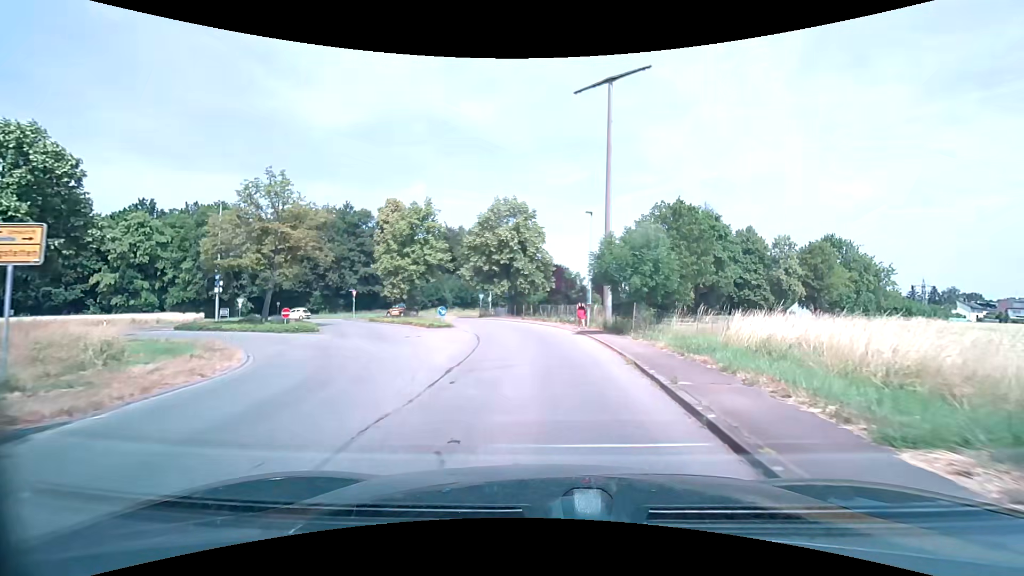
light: Day
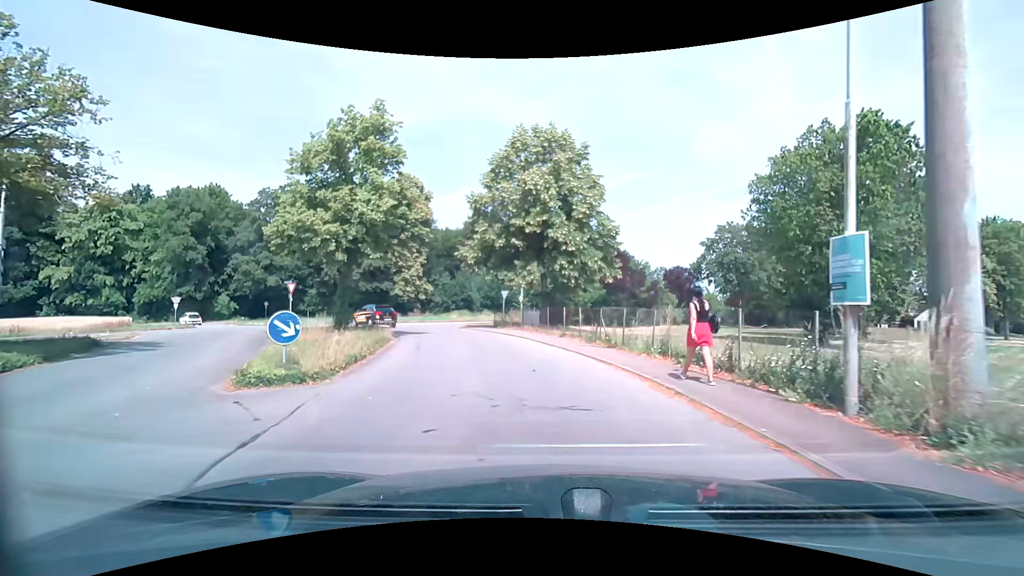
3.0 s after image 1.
(-0.1, +21.2) m; -6°
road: unclassified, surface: asphalt
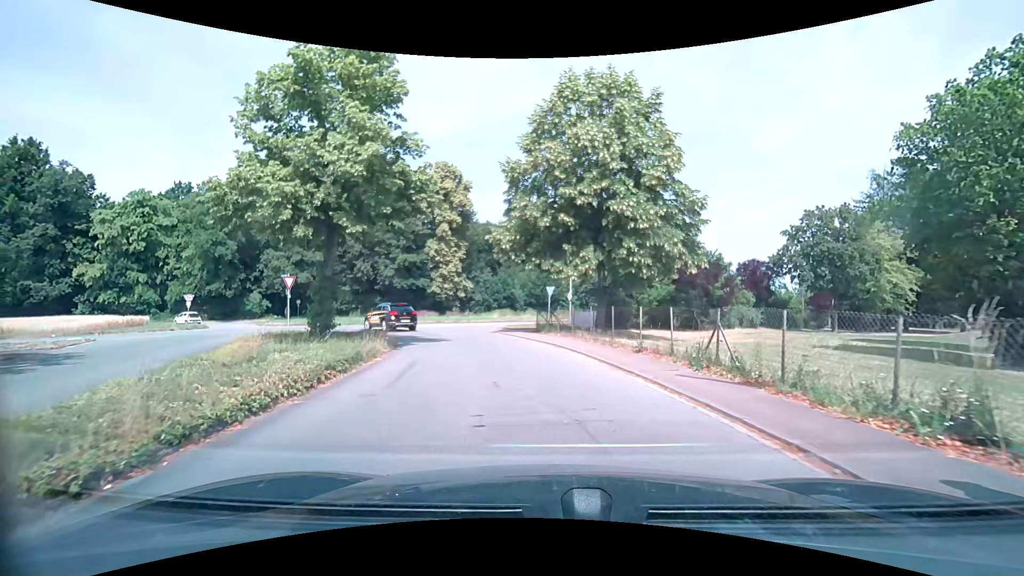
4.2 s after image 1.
(-0.2, +6.8) m; -4°
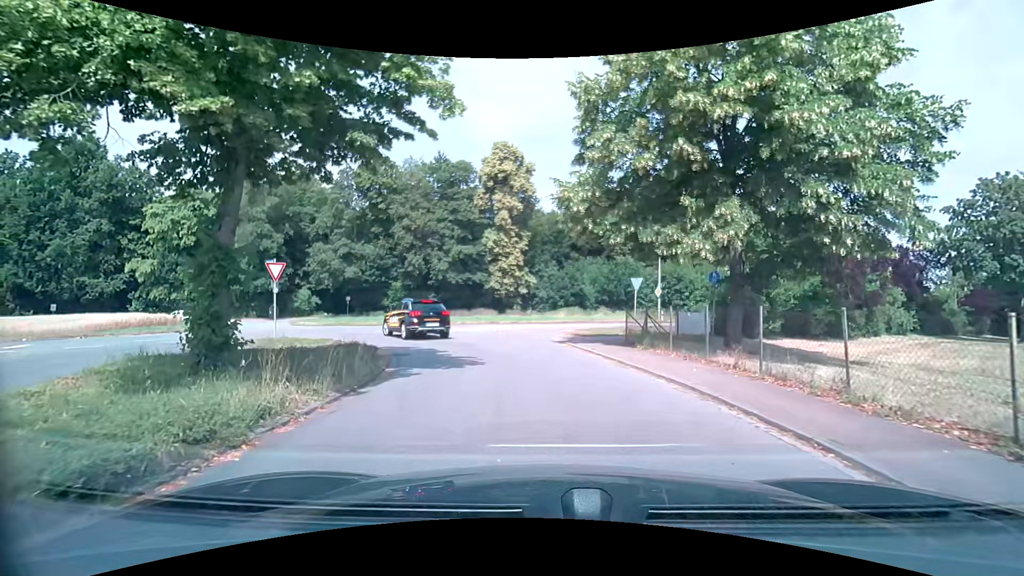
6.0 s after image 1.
(-0.6, +8.4) m; -7°
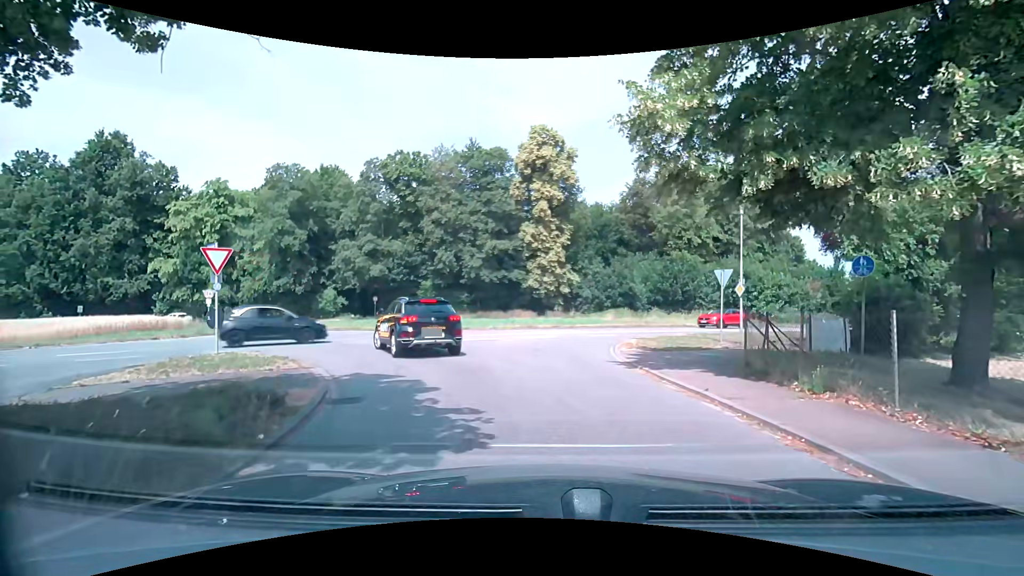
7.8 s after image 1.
(-0.3, +6.1) m; -7°
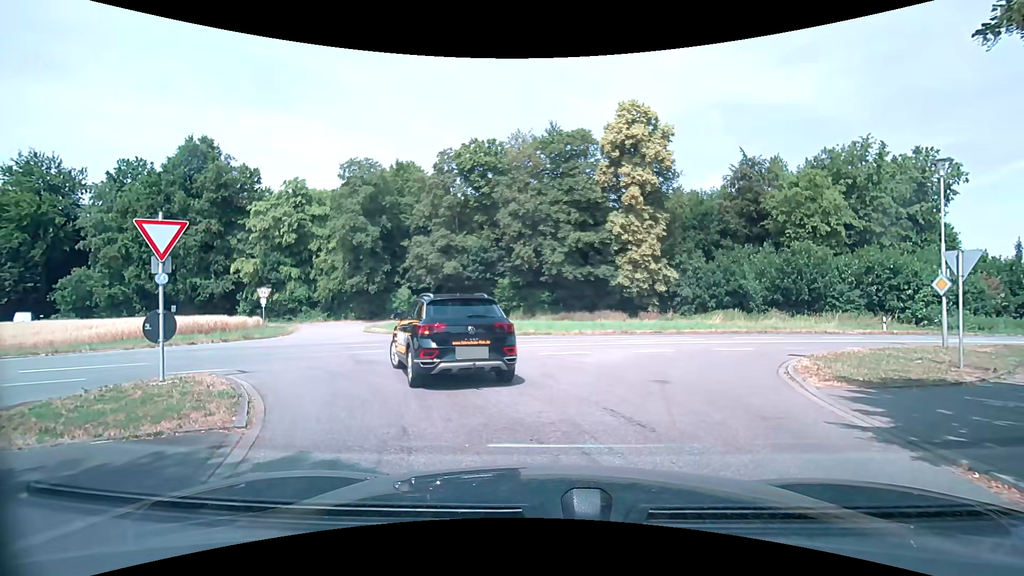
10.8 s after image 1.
(-0.3, +5.6) m; -8°
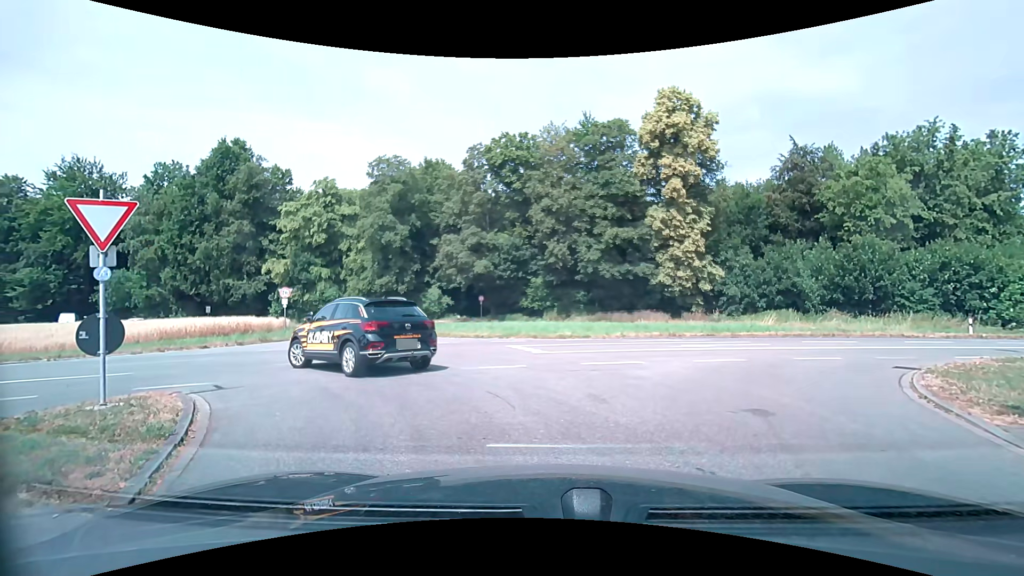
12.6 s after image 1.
(0.0, +2.3) m; -5°
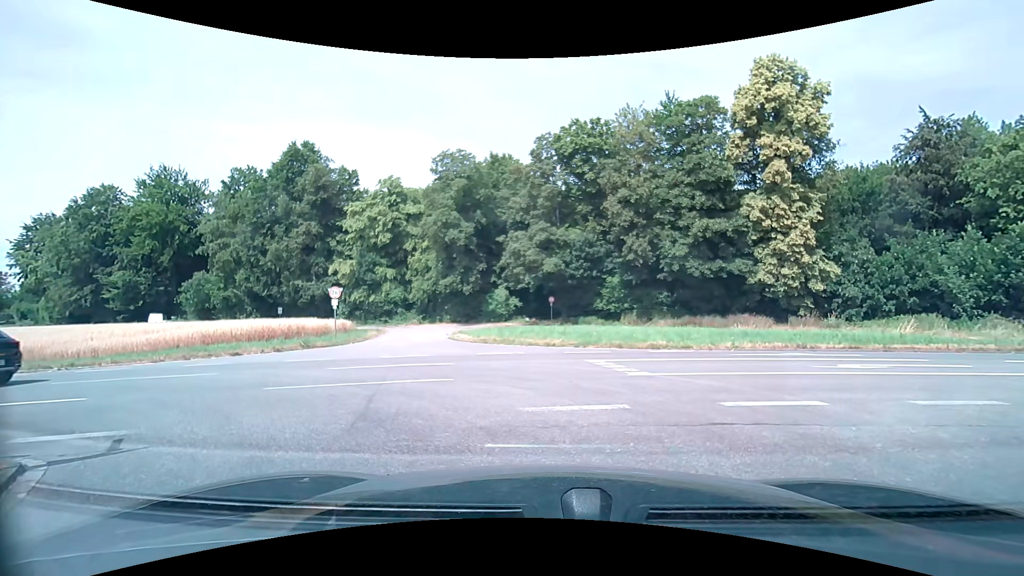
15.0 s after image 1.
(-0.2, +4.2) m; -6°
(-2, +10) (-11, +14) (-21, +13) (-31, +11) (-41, +9) (-50, +7) (-60, +5) (-70, +3) (-80, +1) (-90, 0) m
